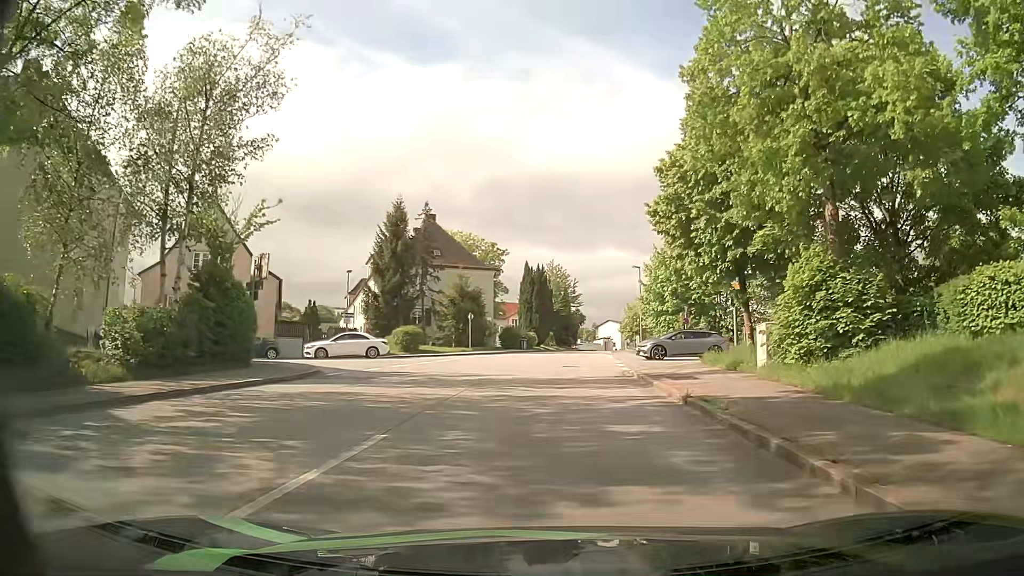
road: residential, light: Day
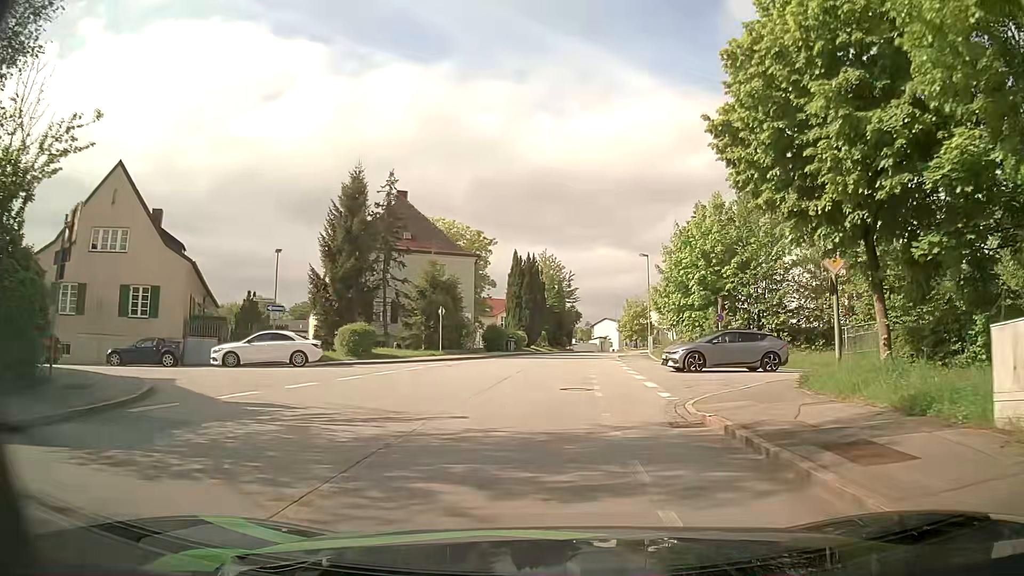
(0.0, +9.9) m; 0°
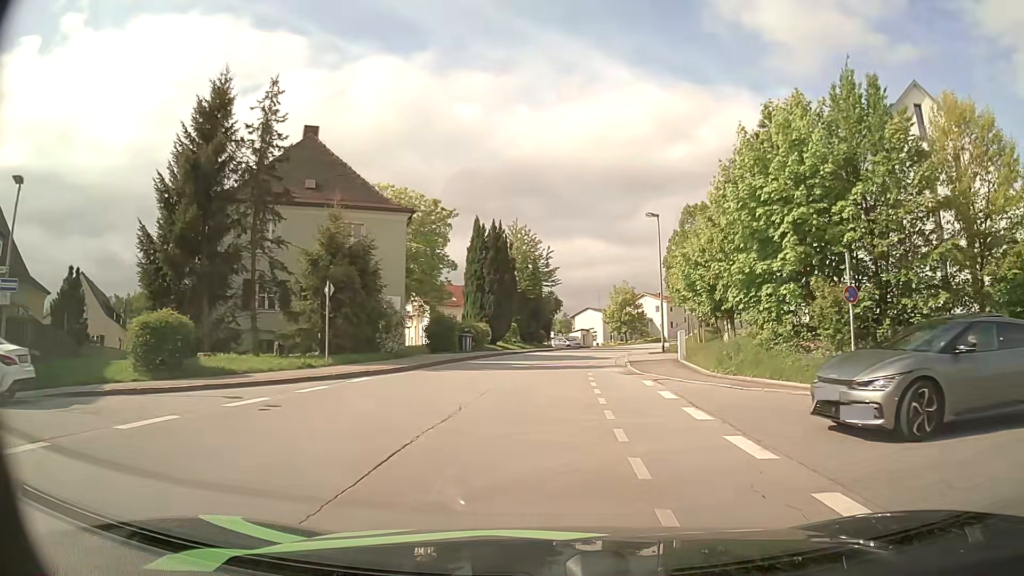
(+0.2, +16.2) m; +2°
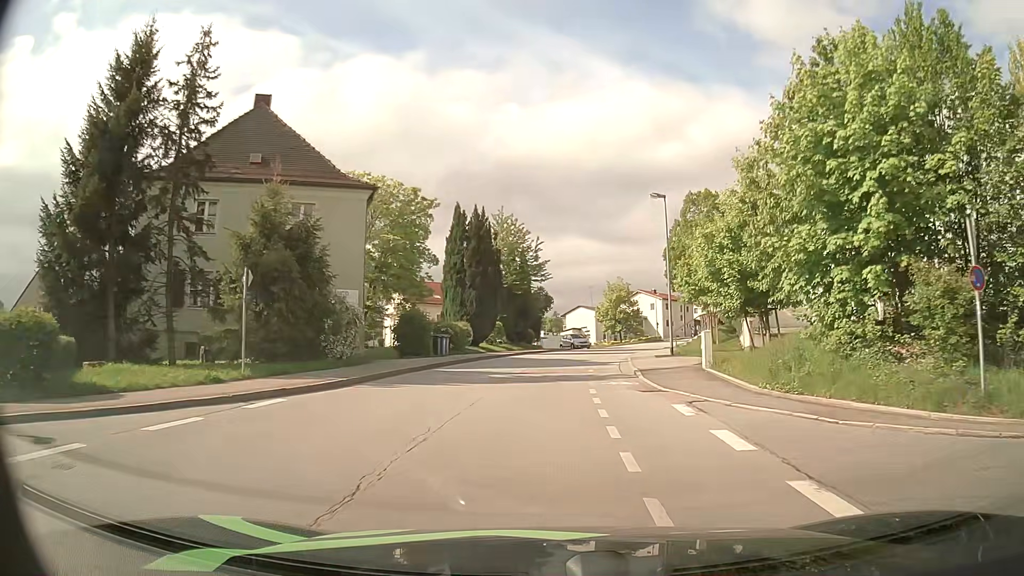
(+0.1, +5.6) m; +1°
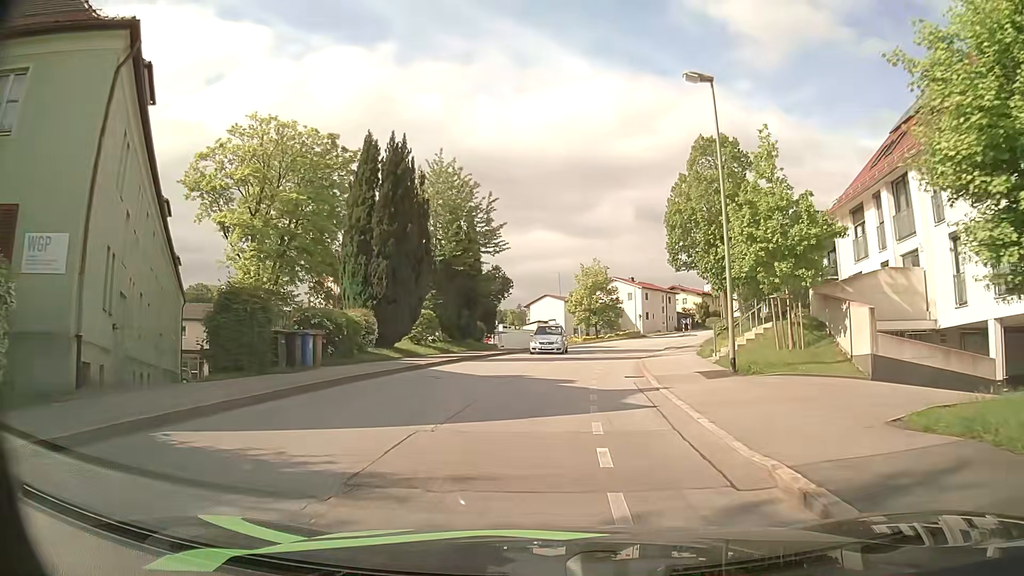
(+0.3, +15.7) m; +2°
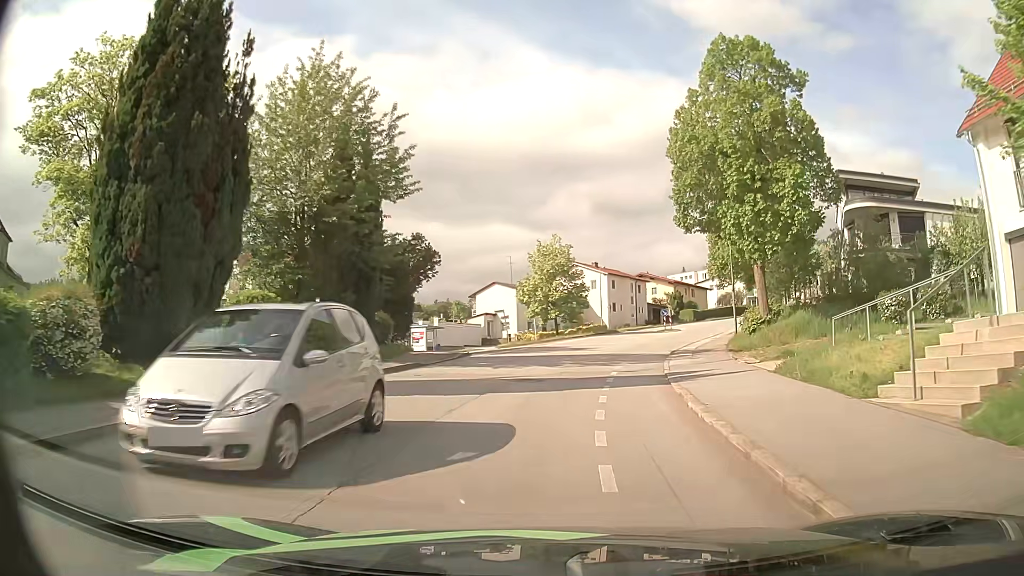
(+0.6, +15.0) m; +5°
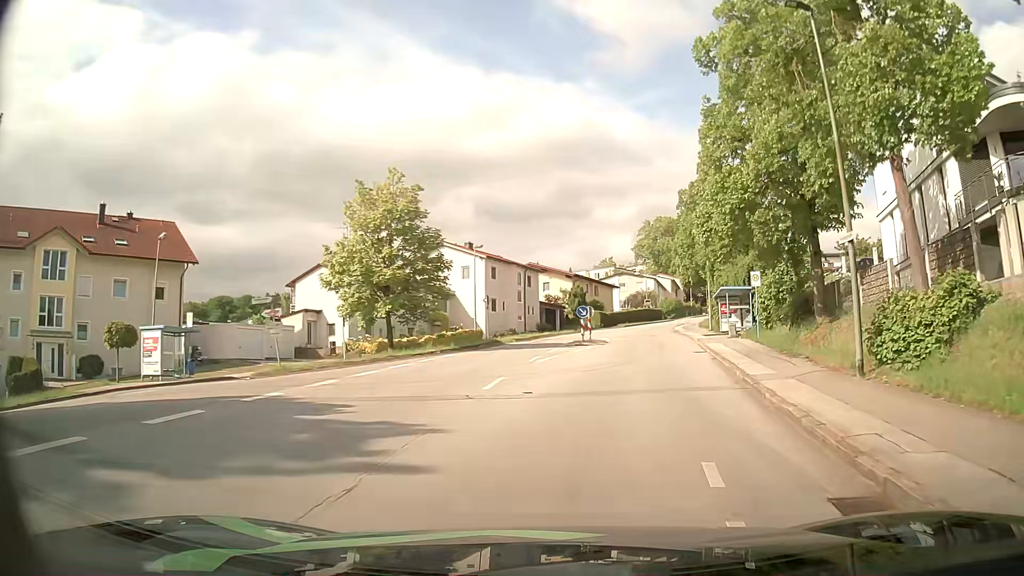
(+1.9, +25.8) m; +9°
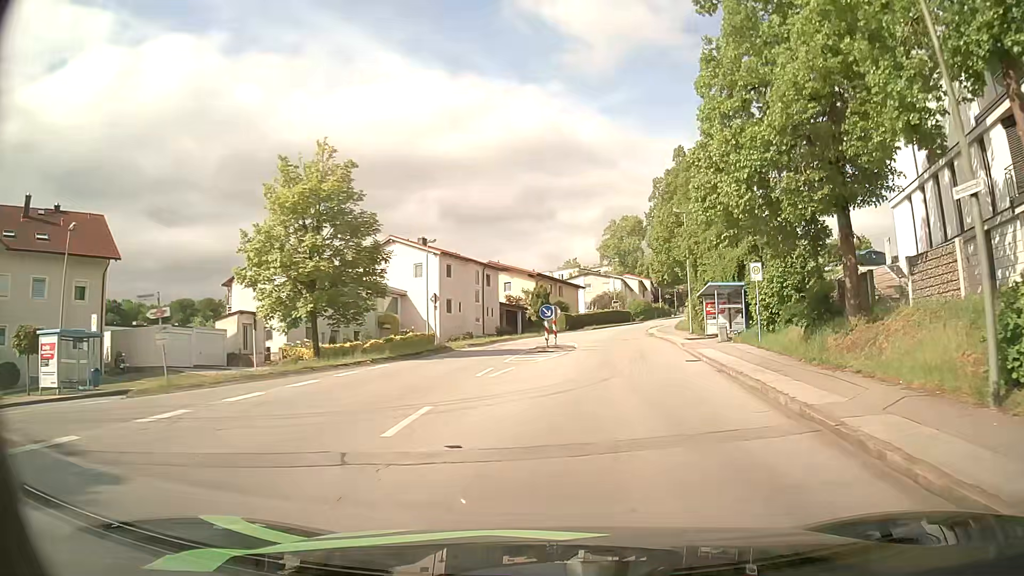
(+0.2, +5.5) m; +4°
(0, +10) (+1, +20) (+2, +30) (+3, +40) (+5, +50) (+7, +60) (+9, +69) (+12, +79) (+16, +88) (+19, +98) m
